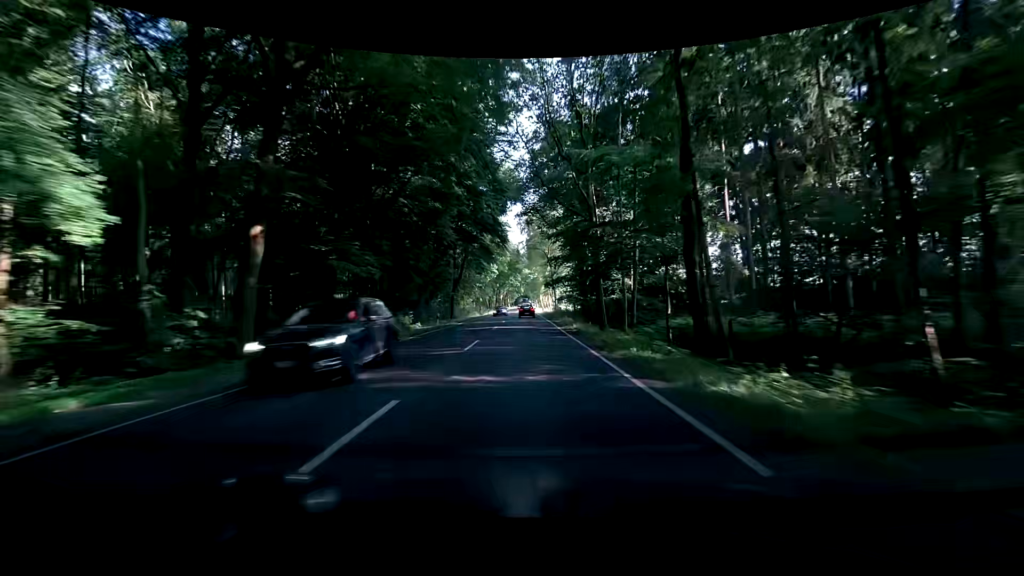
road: primary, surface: asphalt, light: Day
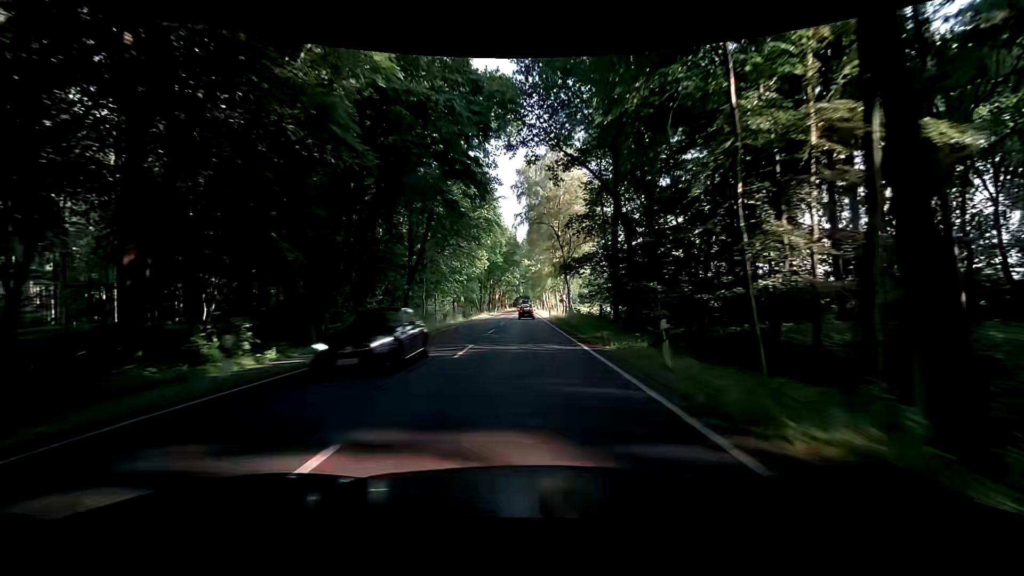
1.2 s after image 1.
(-0.2, +26.6) m; -1°
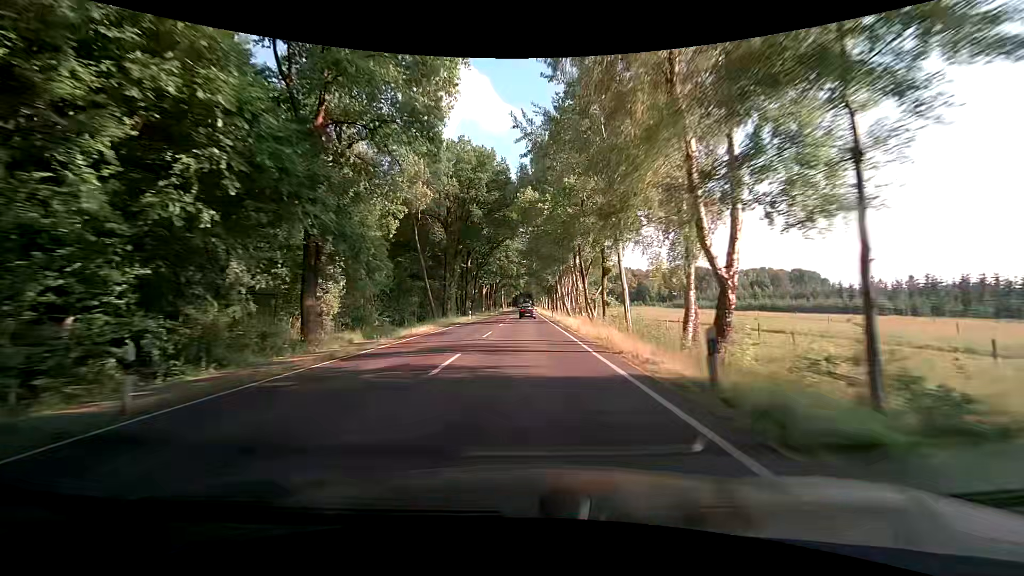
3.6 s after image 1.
(+0.4, +52.5) m; -1°
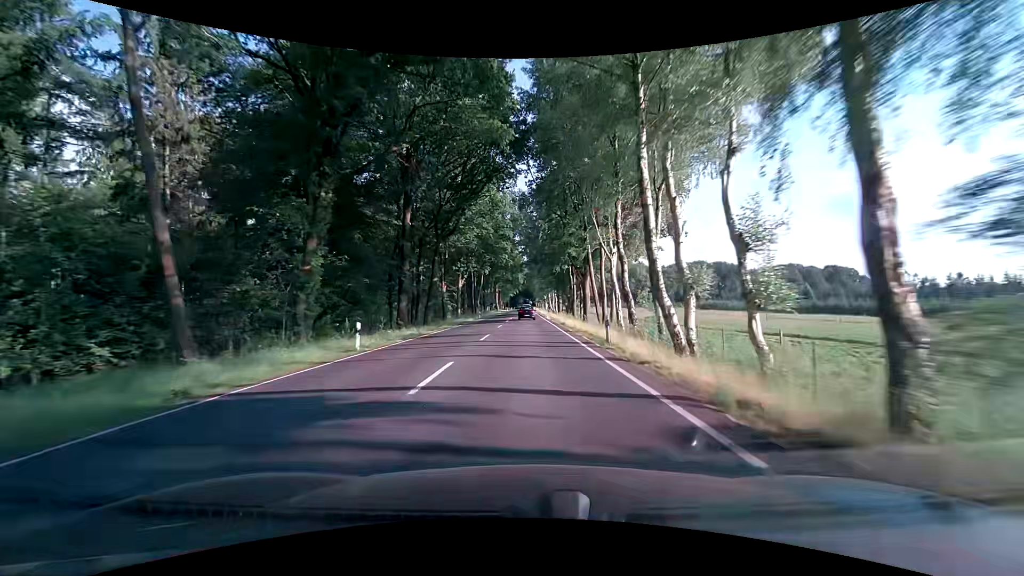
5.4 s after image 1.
(+0.7, +39.0) m; +1°
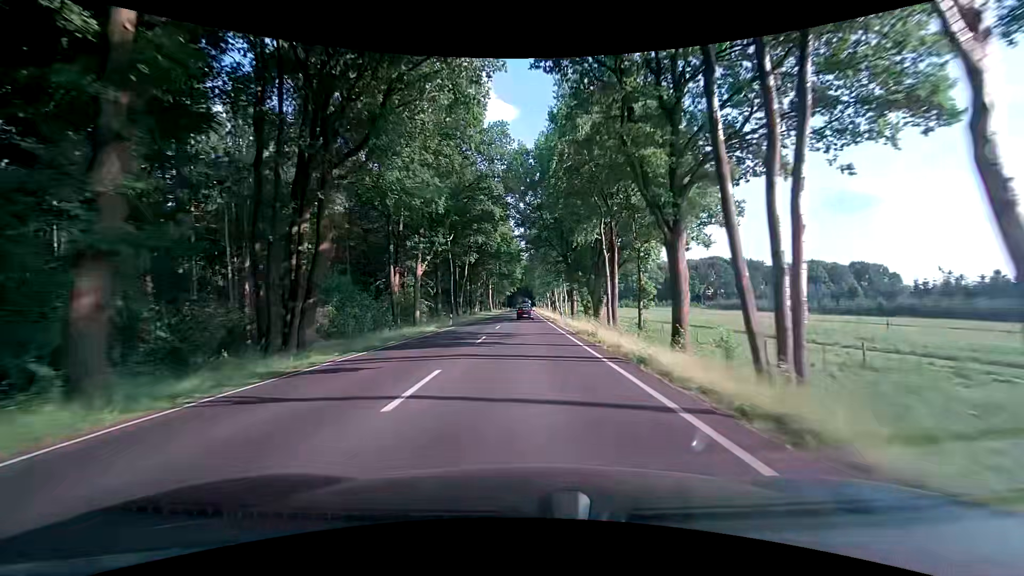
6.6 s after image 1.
(+0.1, +25.8) m; +1°
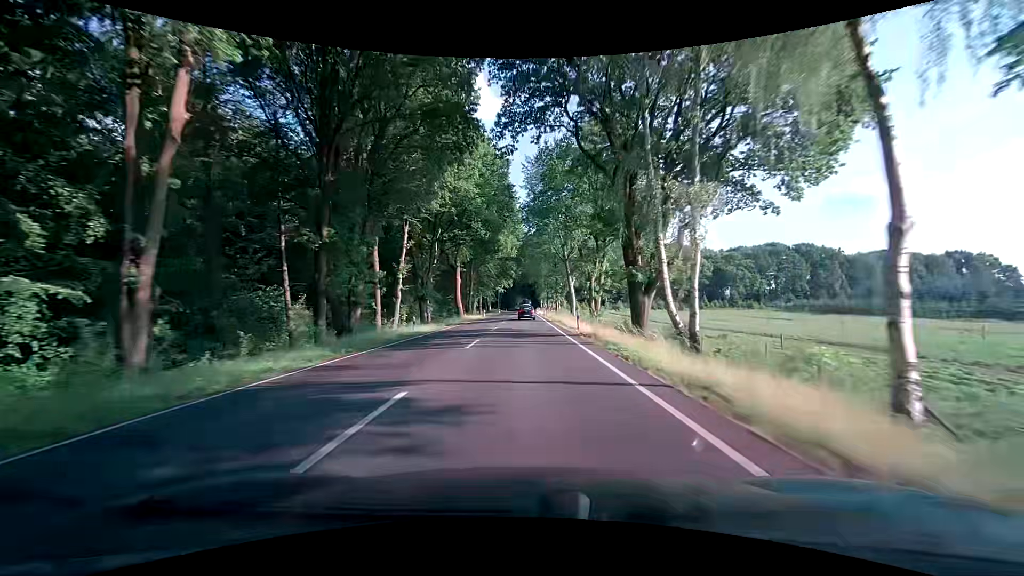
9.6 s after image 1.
(-0.6, +64.2) m; -1°
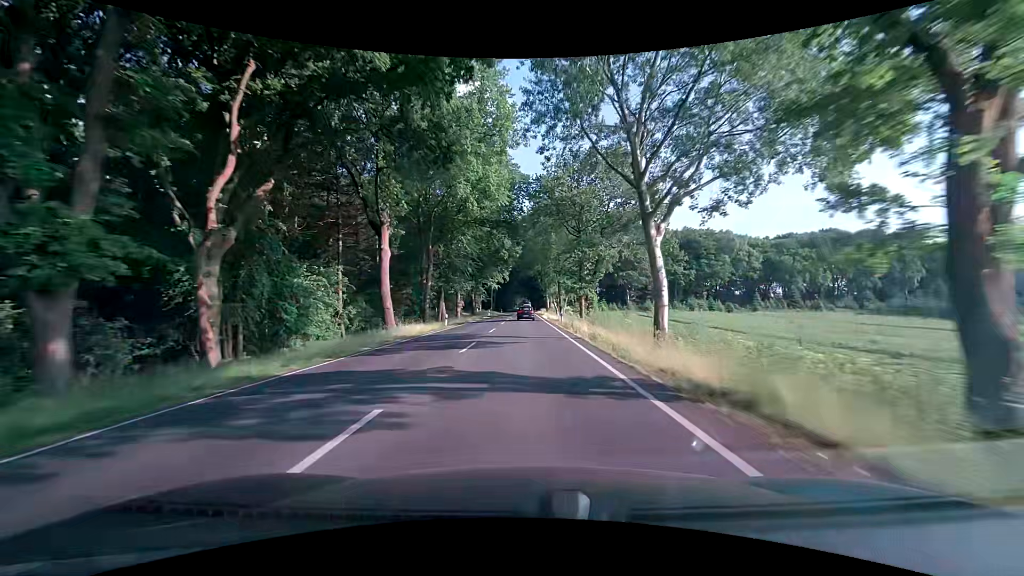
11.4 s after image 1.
(+0.5, +38.2) m; +1°
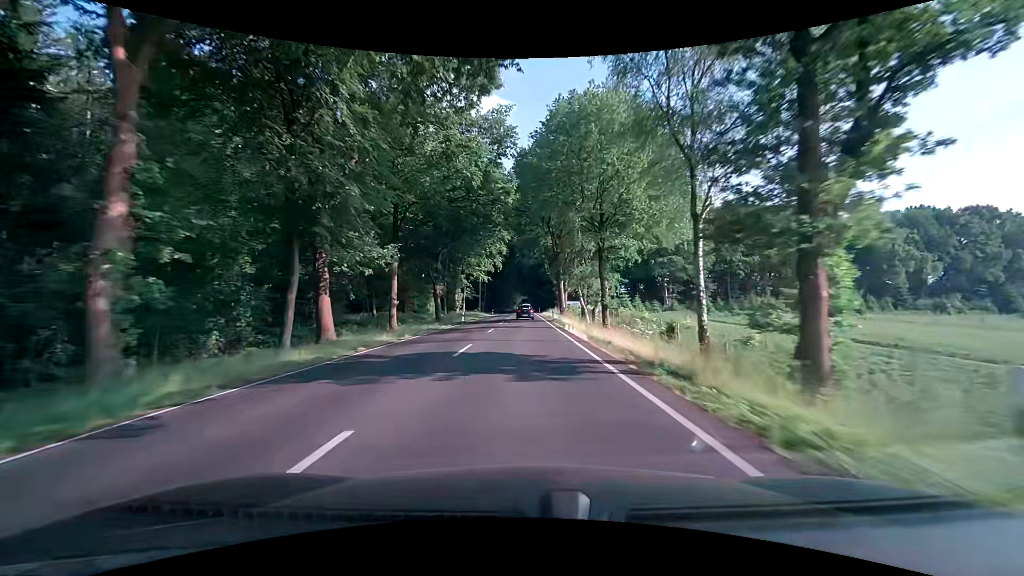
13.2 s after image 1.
(+0.1, +38.1) m; 0°
(0, +10) (0, +20) (0, +30) (0, +40) (0, +50) (0, +60) (0, +70) (0, +80) (0, +90) (-1, +100) m
